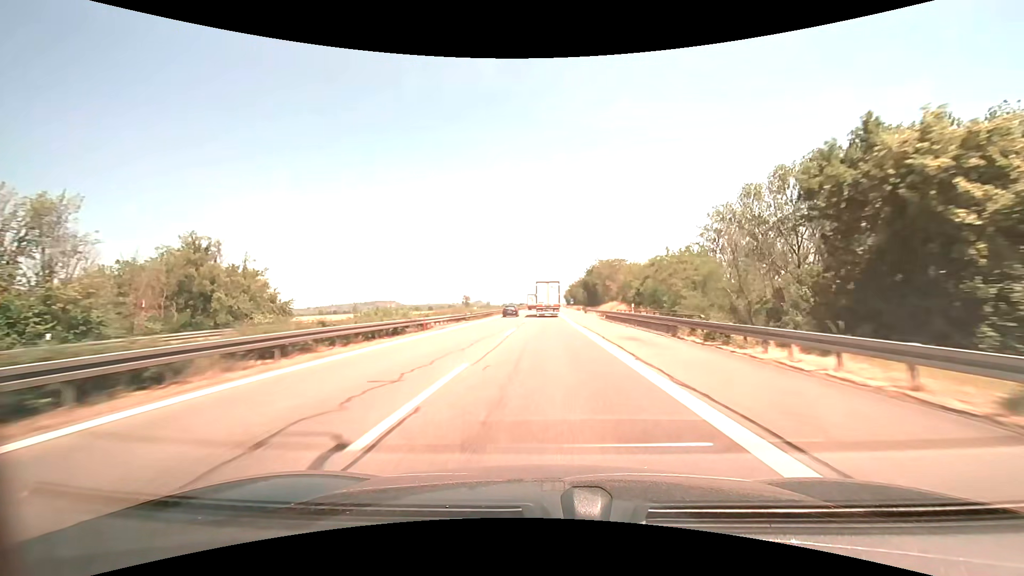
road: motorway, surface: asphalt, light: Day
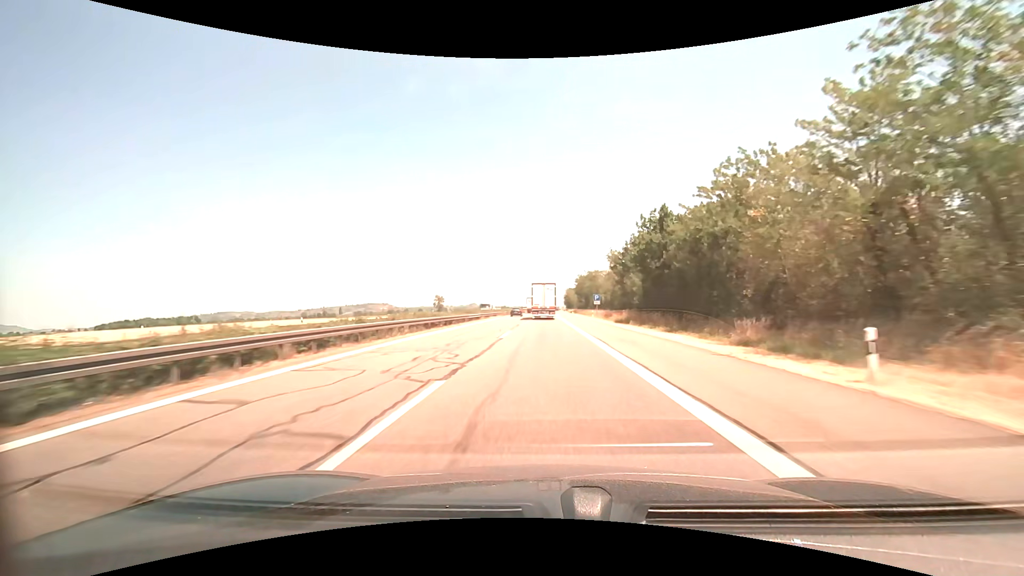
(+0.4, +73.8) m; 0°
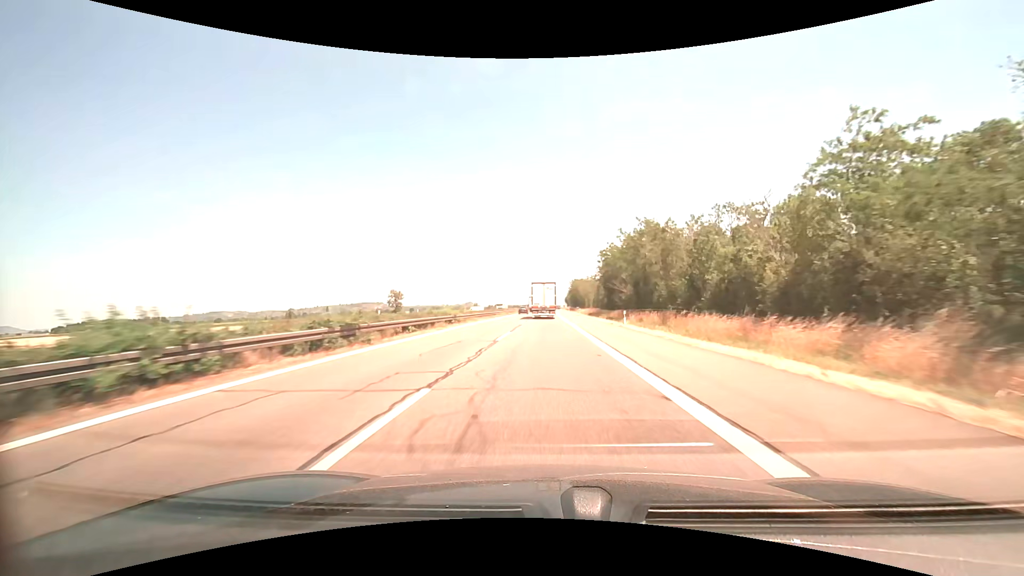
(+0.3, +72.6) m; 0°
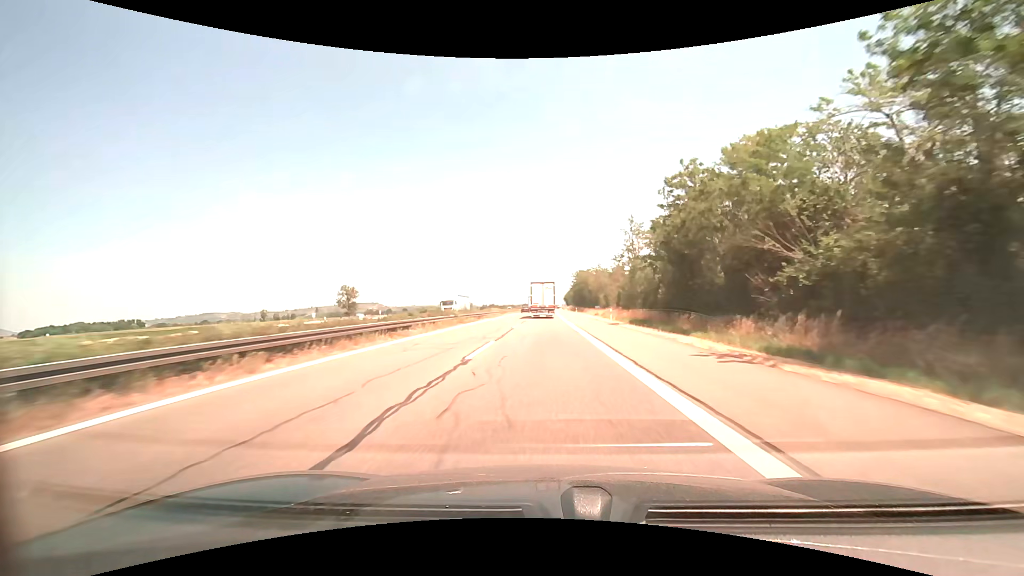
(+0.3, +43.2) m; +1°
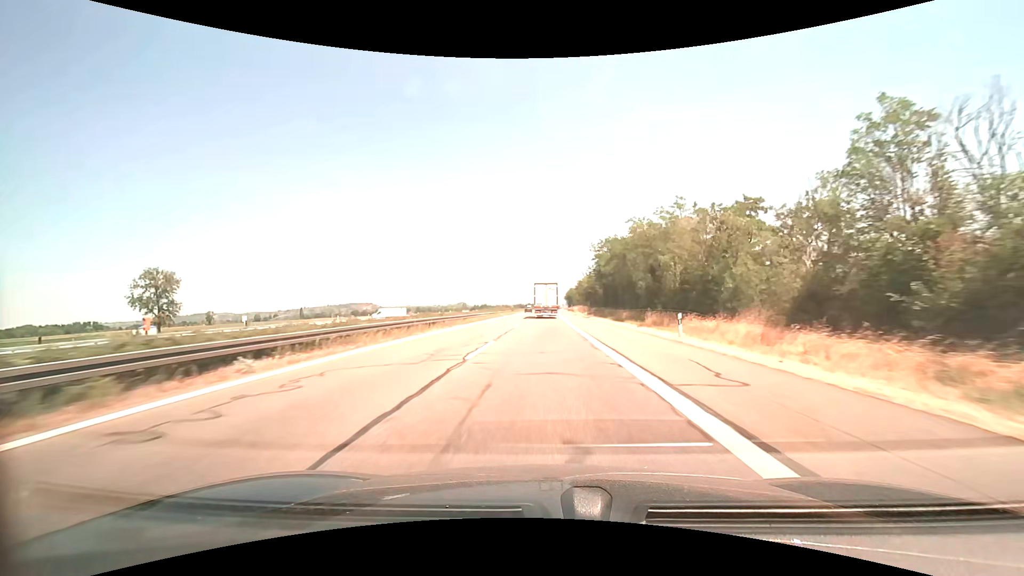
(+0.2, +71.8) m; 0°
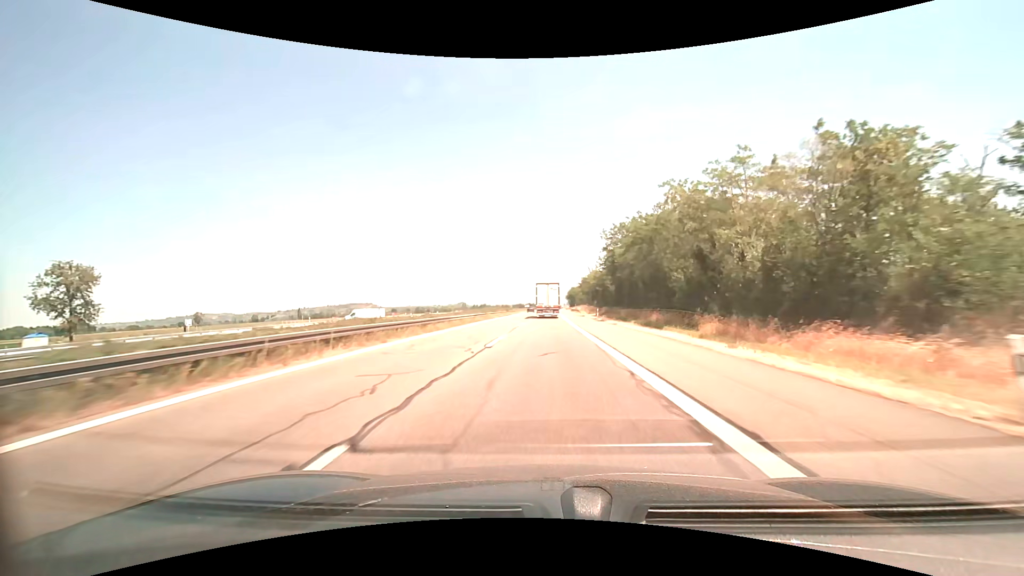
(0.0, +14.4) m; 0°
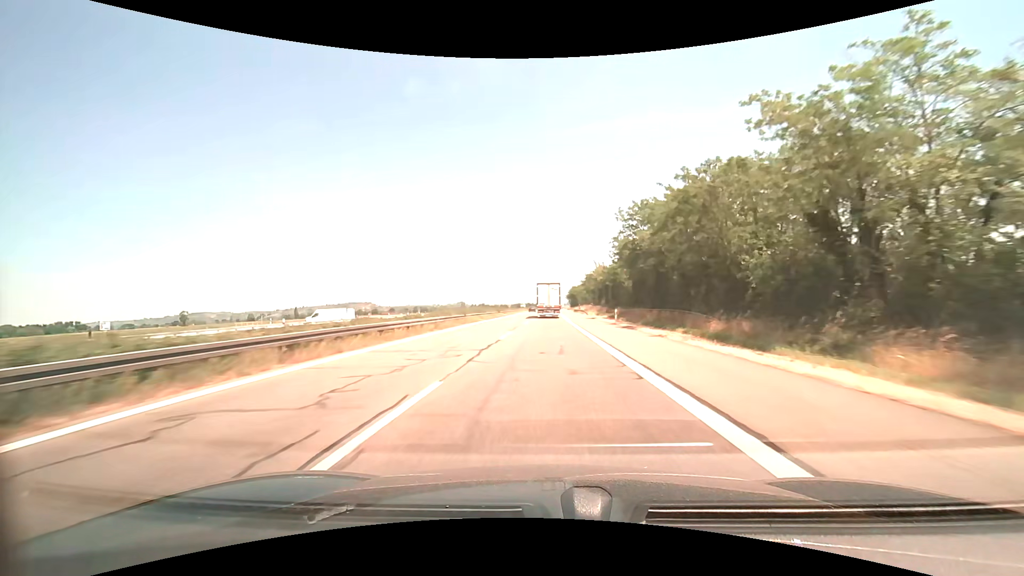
(0.0, +14.4) m; 0°
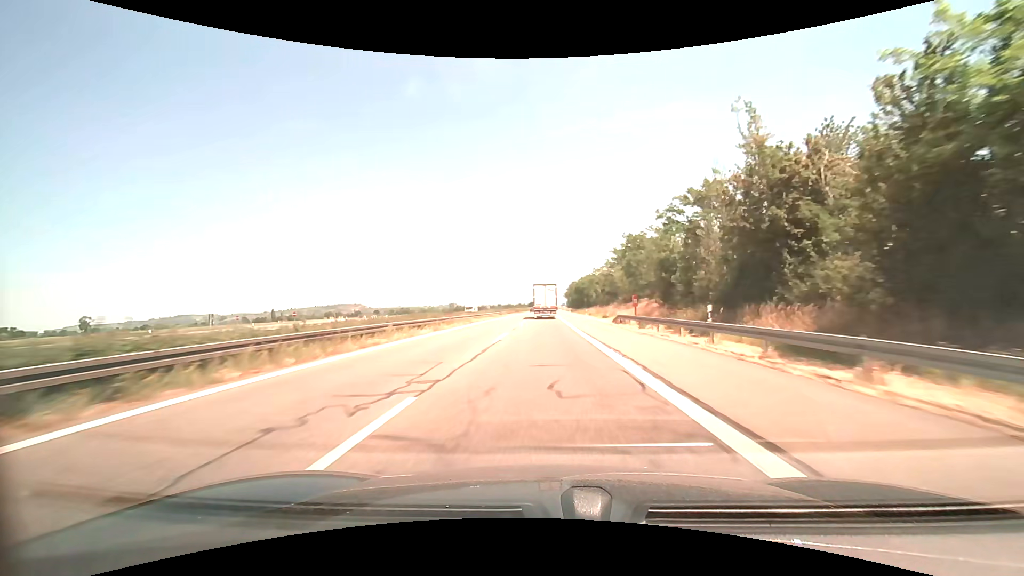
(+0.6, +72.7) m; +1°
(0, +10) (0, +20) (0, +30) (0, +40) (0, +50) (0, +60) (0, +70) (0, +80) (0, +90) (0, +100) m
